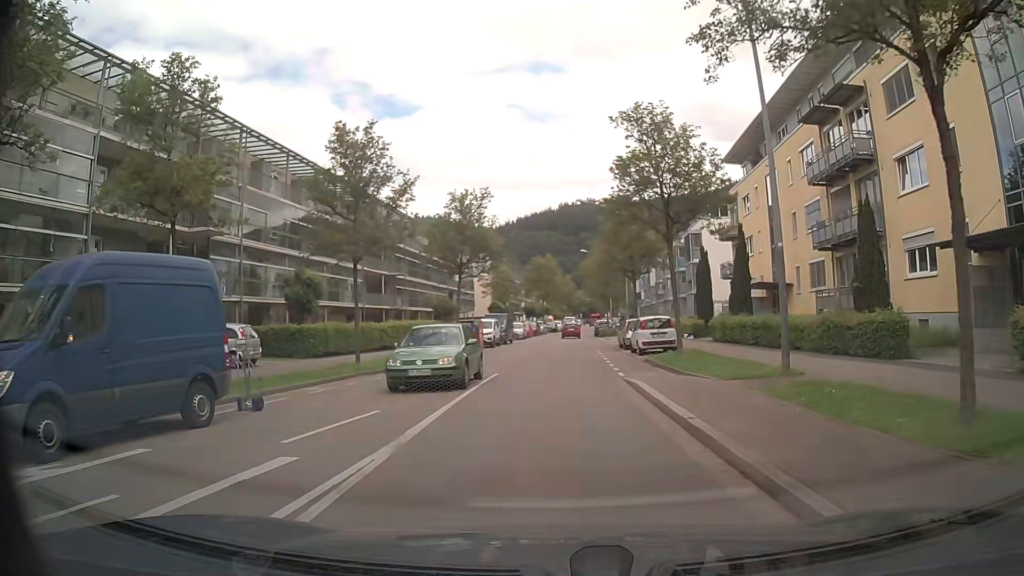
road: unclassified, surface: asphalt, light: Day
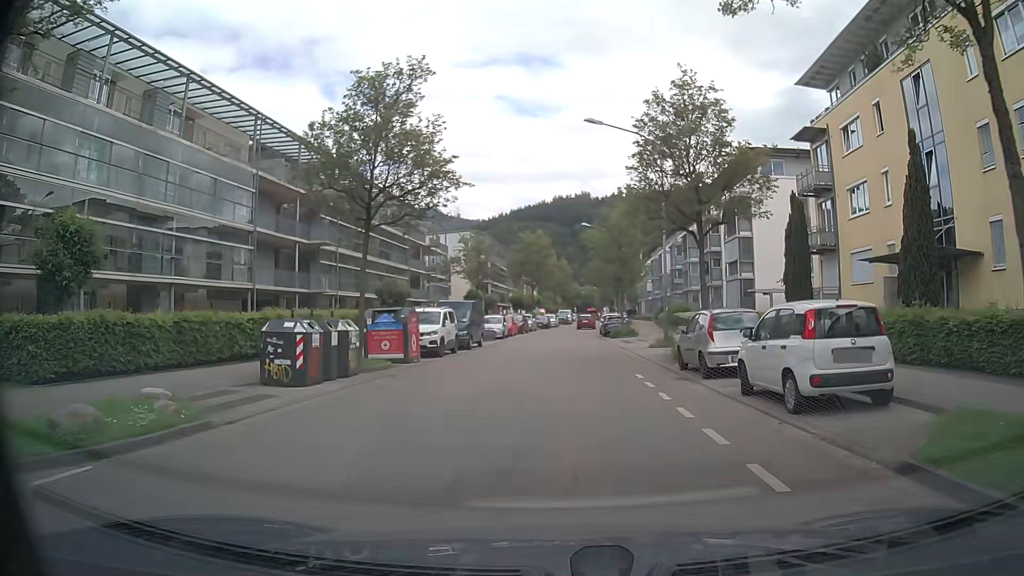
(0.0, +18.0) m; 0°
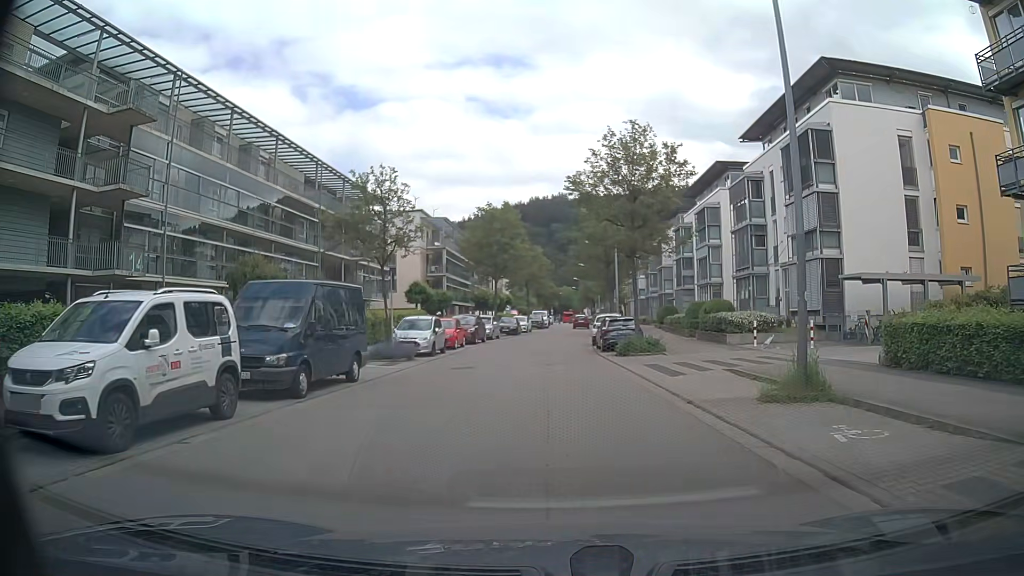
(+0.5, +18.3) m; +3°
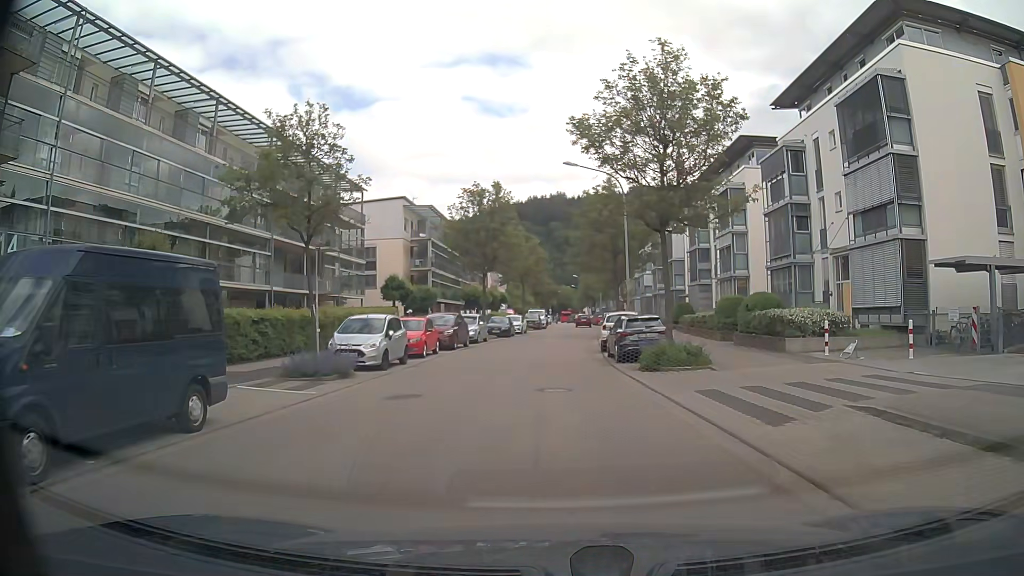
(0.0, +7.4) m; 0°
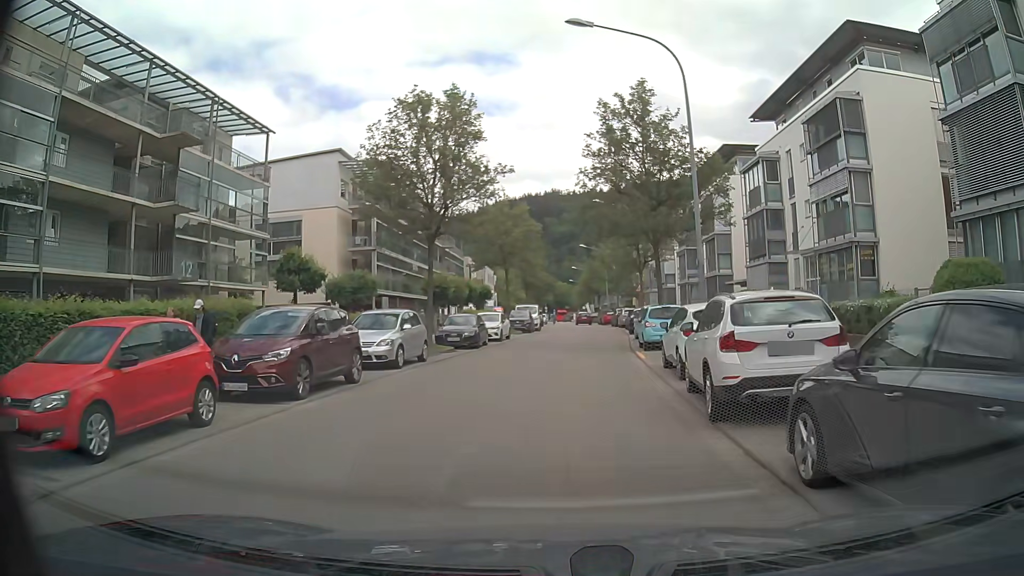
(0.0, +18.5) m; 0°
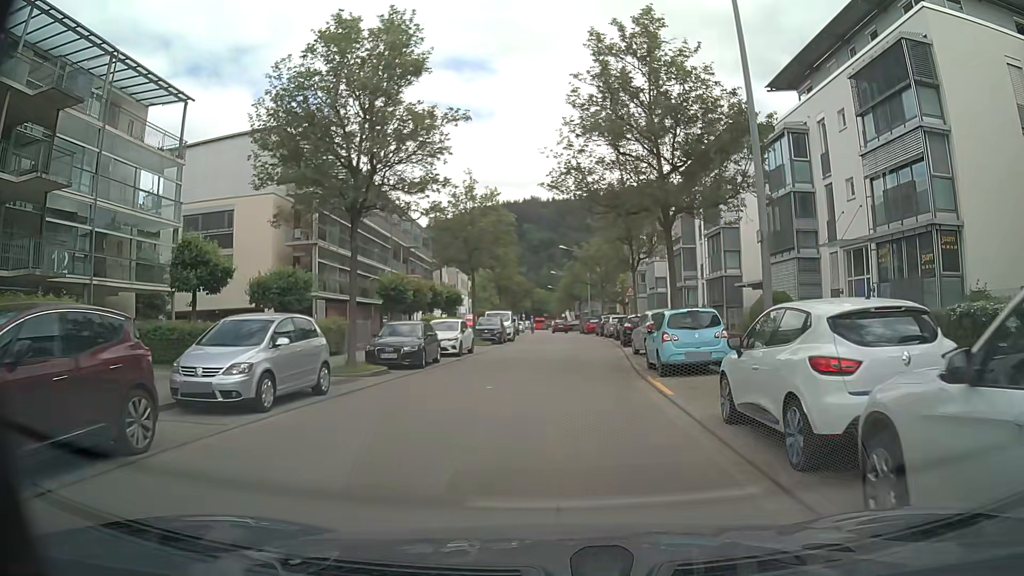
(+0.1, +7.4) m; +3°
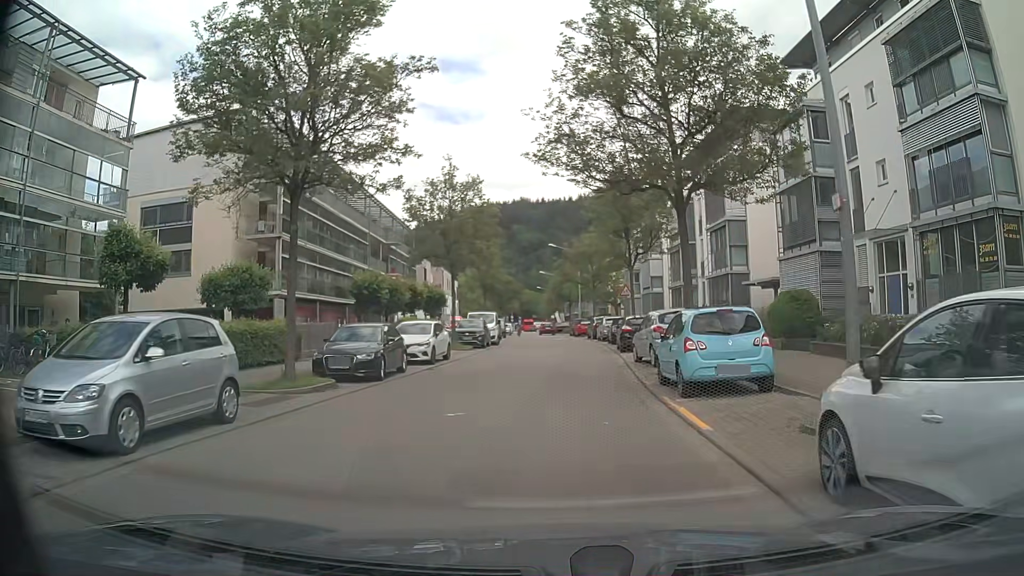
(0.0, +3.7) m; 0°
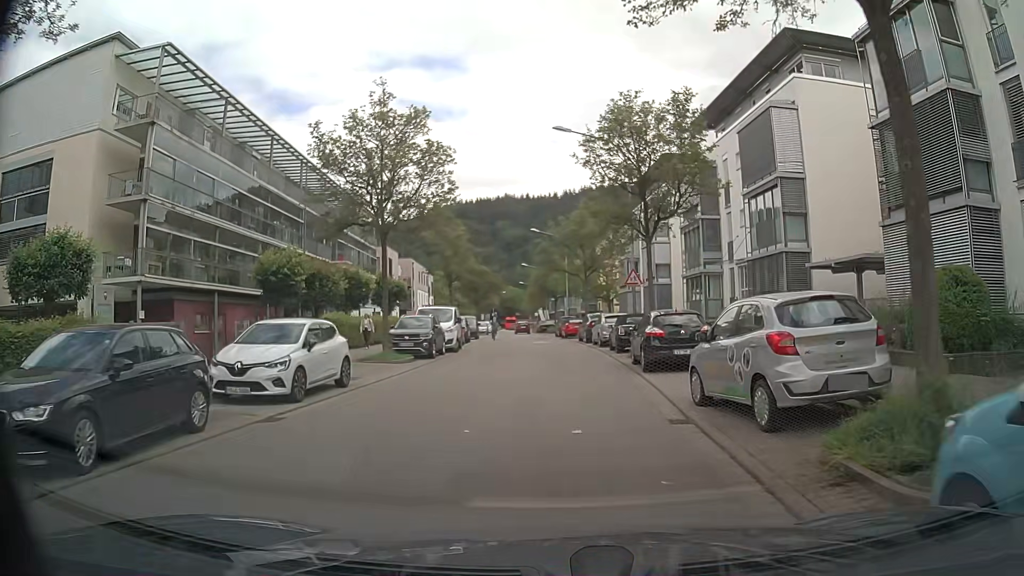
(+0.1, +10.9) m; 0°
